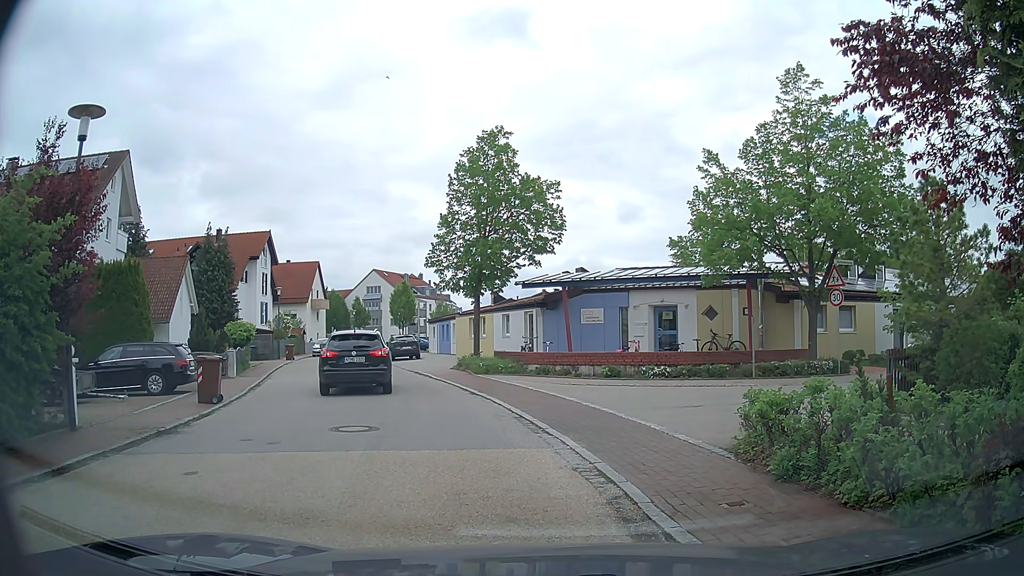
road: residential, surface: asphalt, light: Day
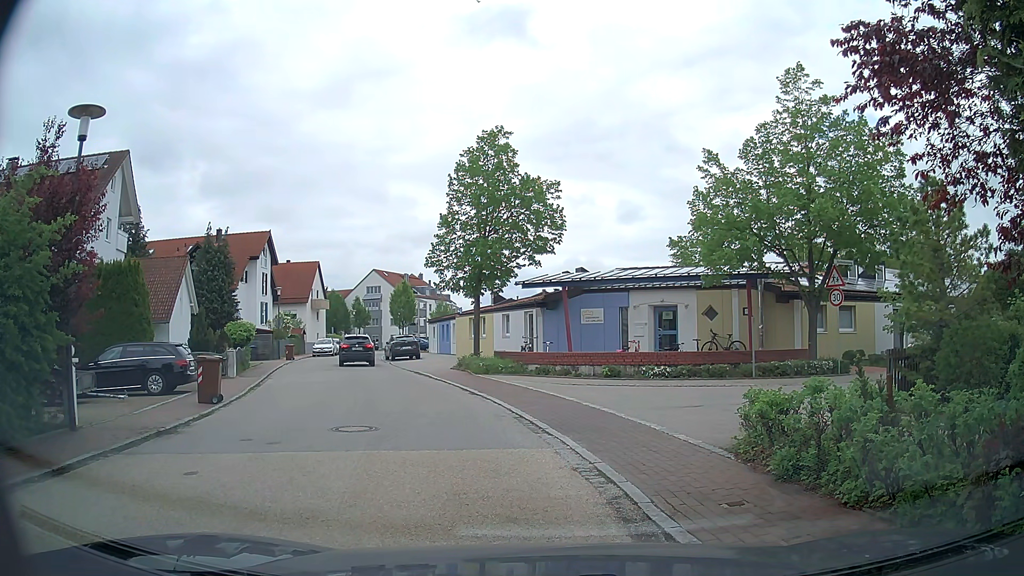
(0.0, 0.0) m; 0°
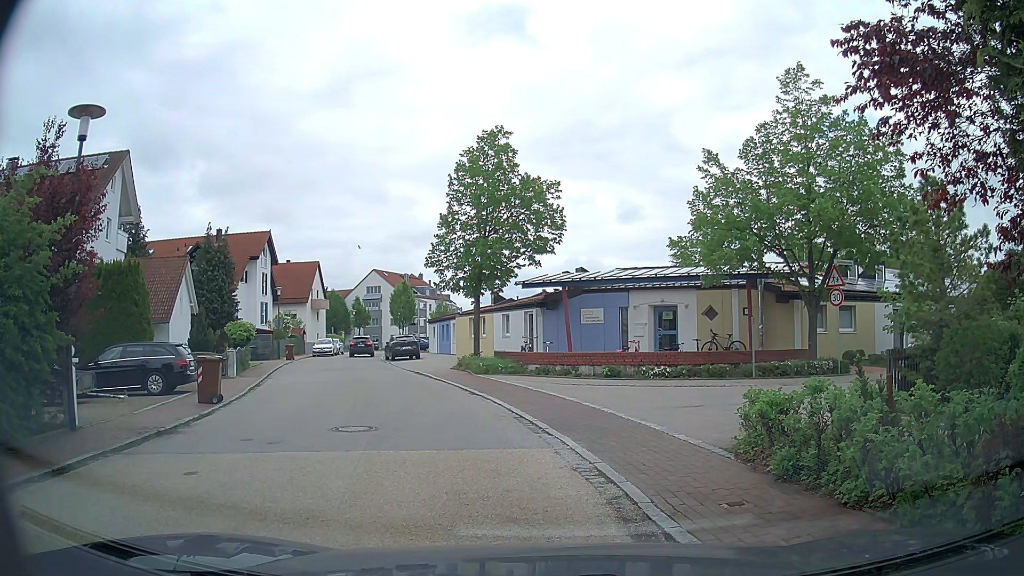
(0.0, 0.0) m; 0°
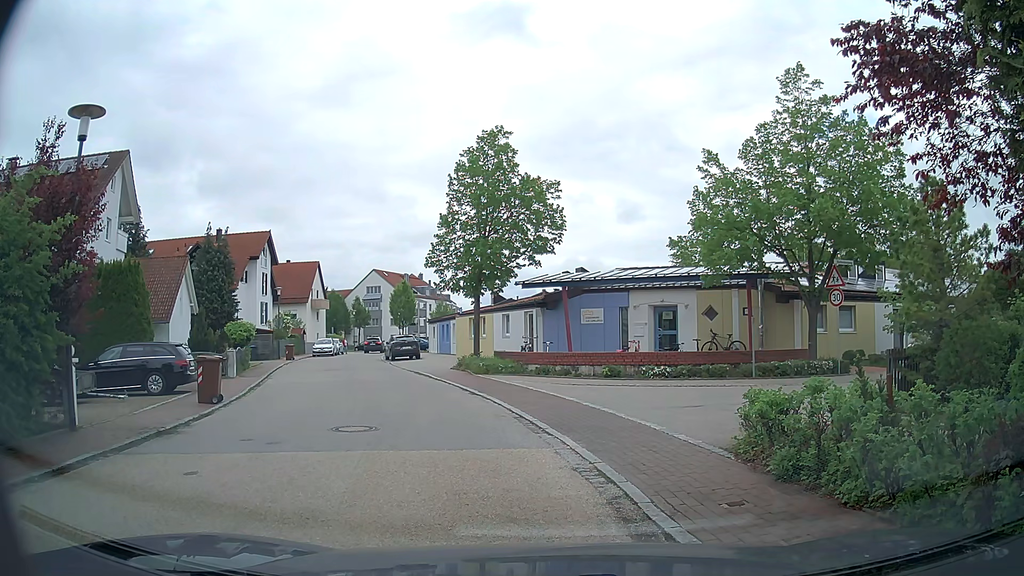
(0.0, 0.0) m; 0°
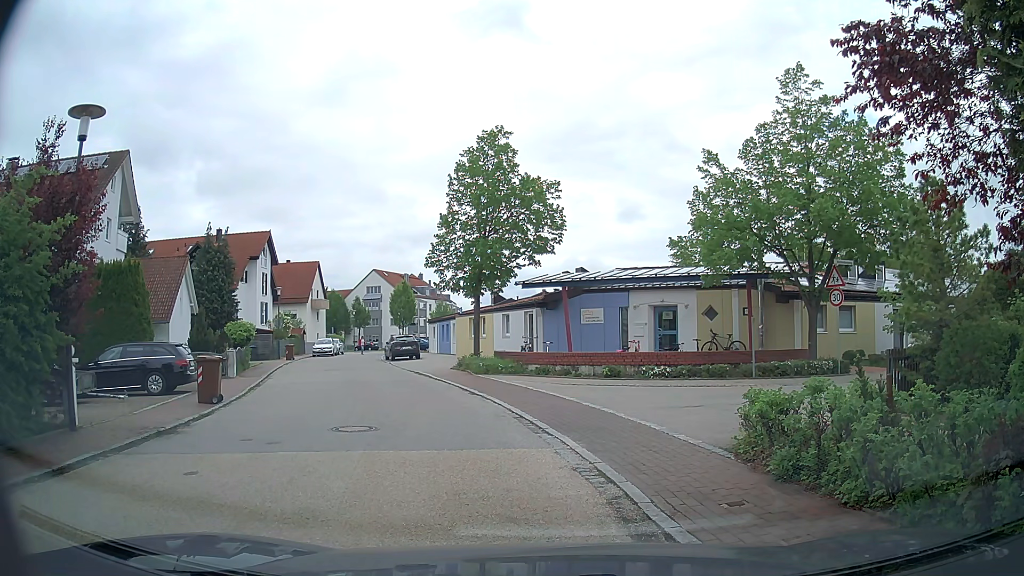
(0.0, 0.0) m; 0°
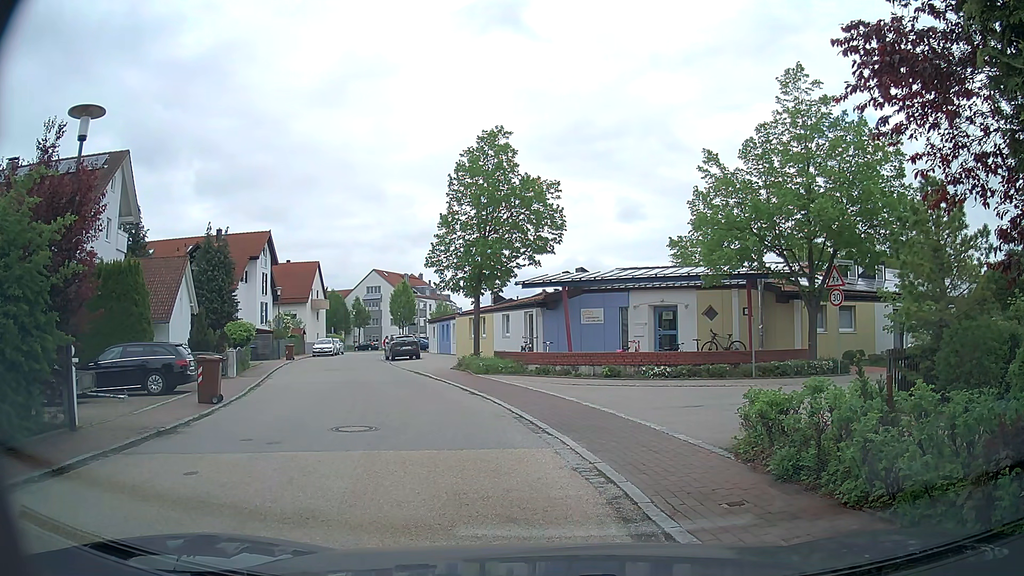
(0.0, 0.0) m; 0°
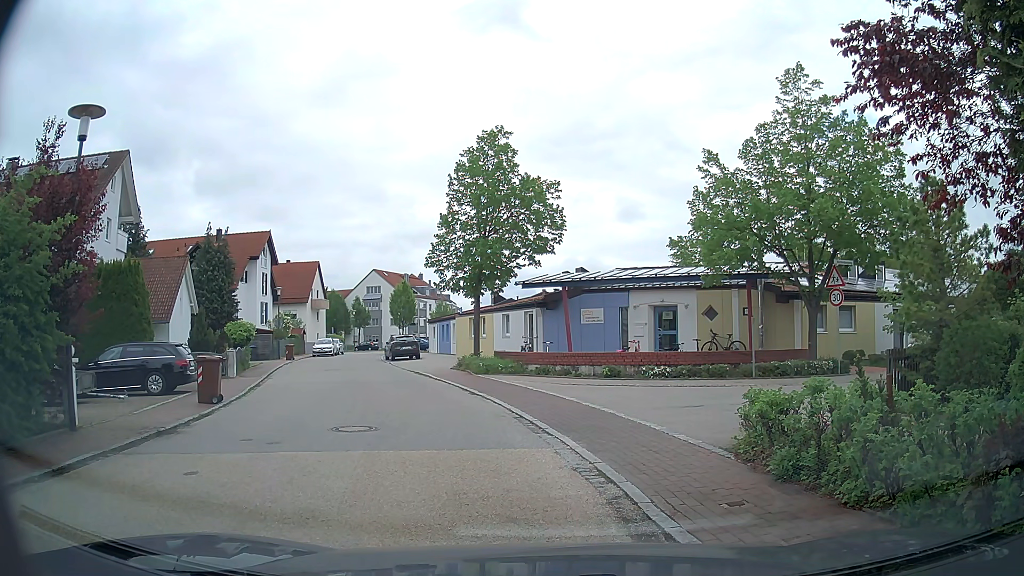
(0.0, 0.0) m; 0°
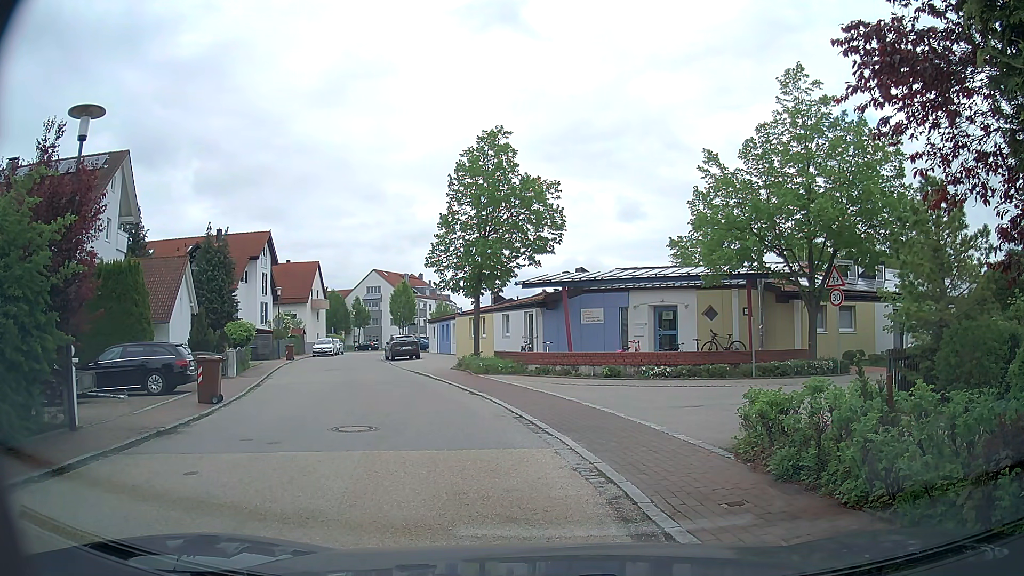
(0.0, 0.0) m; 0°
